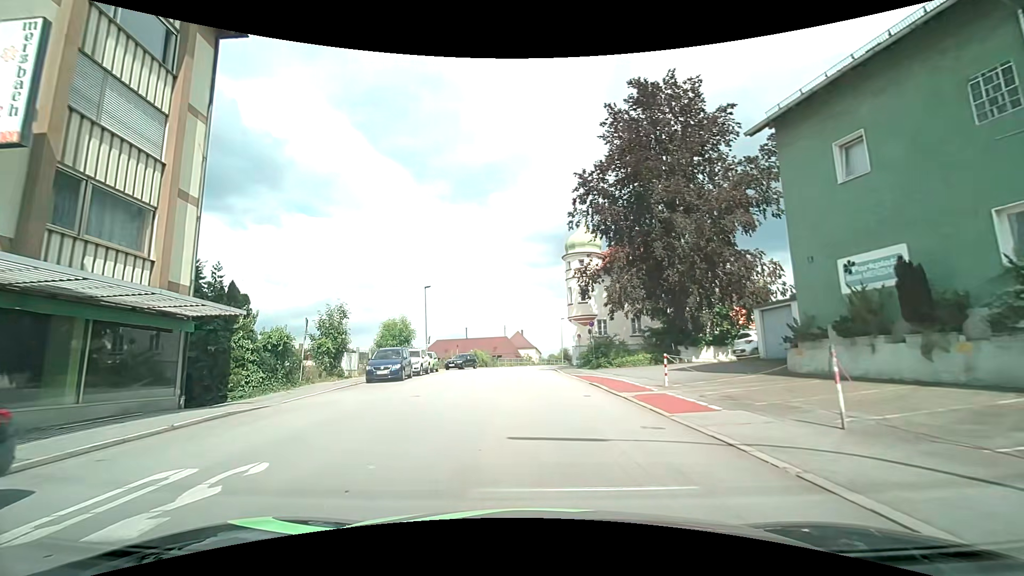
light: Day
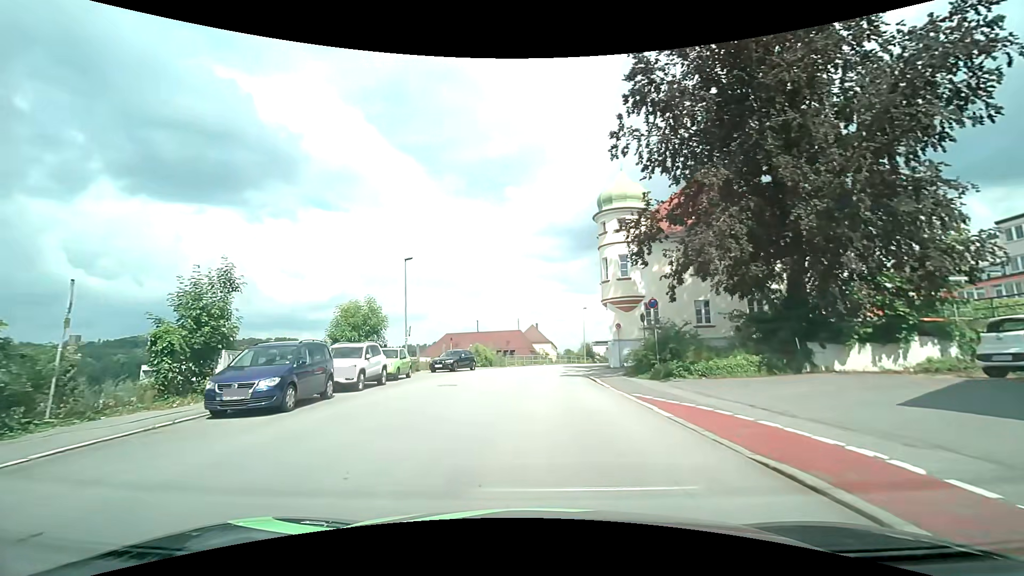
(-0.2, +12.8) m; -2°
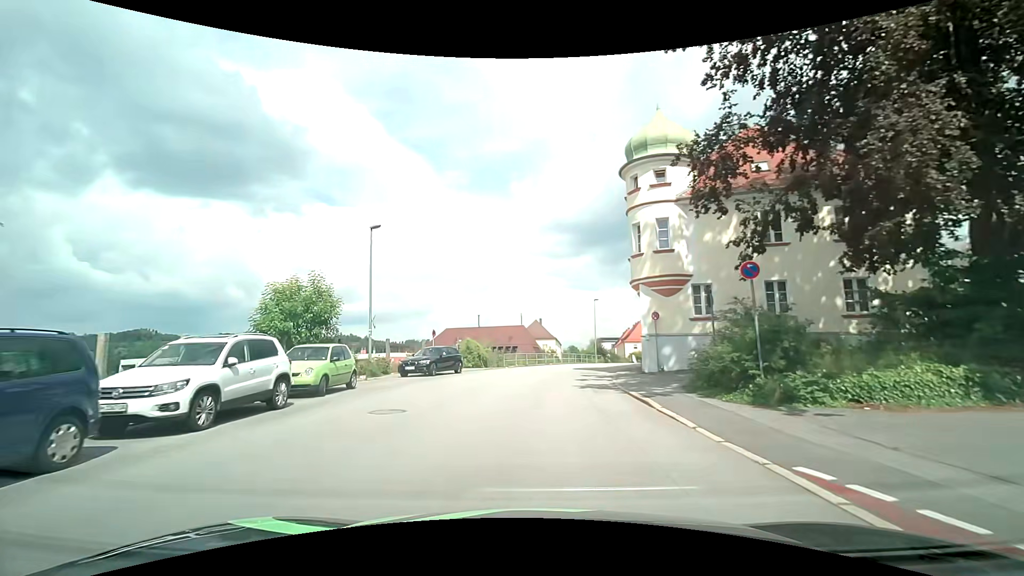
(-0.1, +8.3) m; -1°
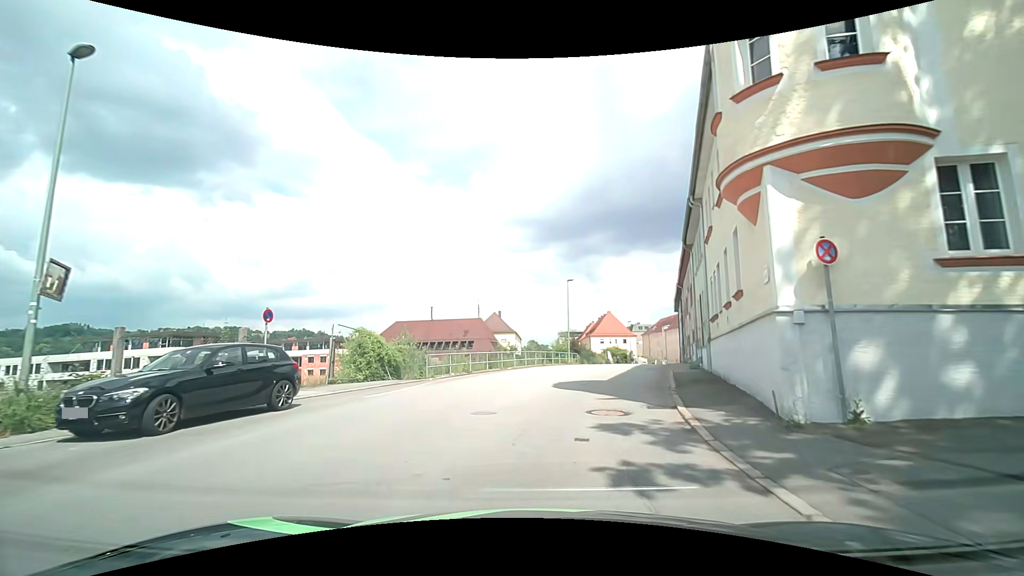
(+0.5, +15.2) m; +5°
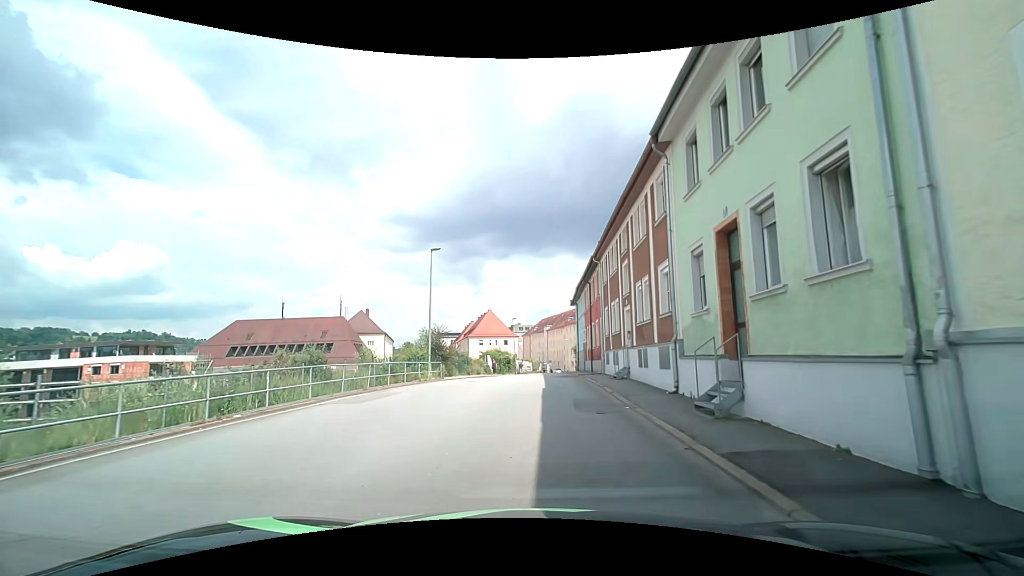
(+1.8, +16.4) m; +13°
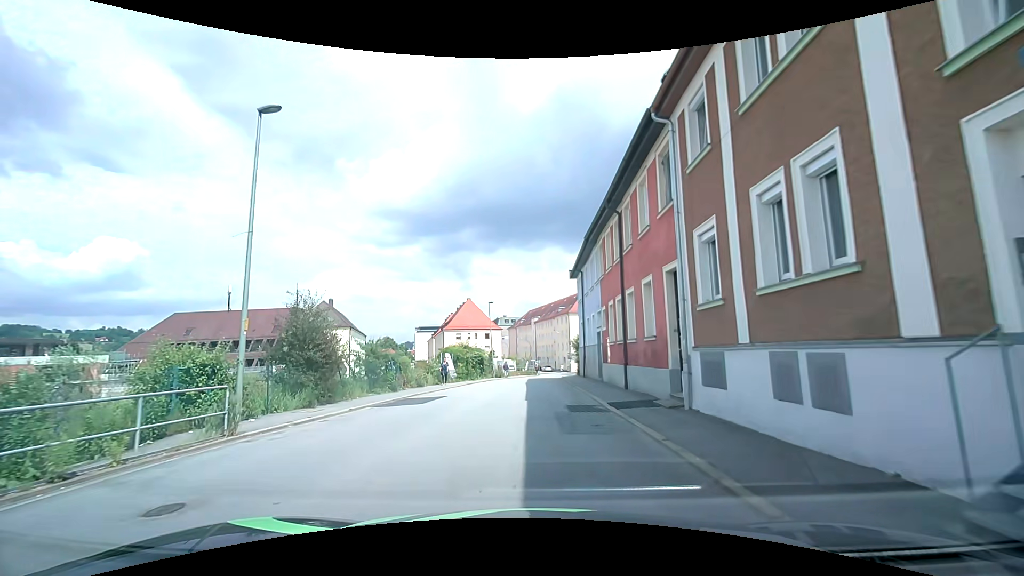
(+0.6, +18.3) m; +1°
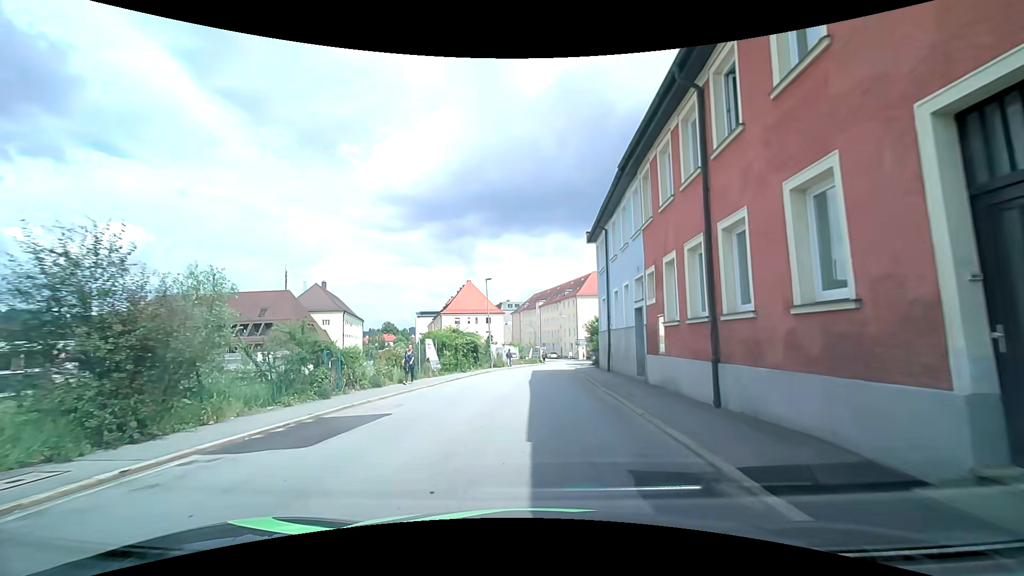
(0.0, +8.3) m; 0°
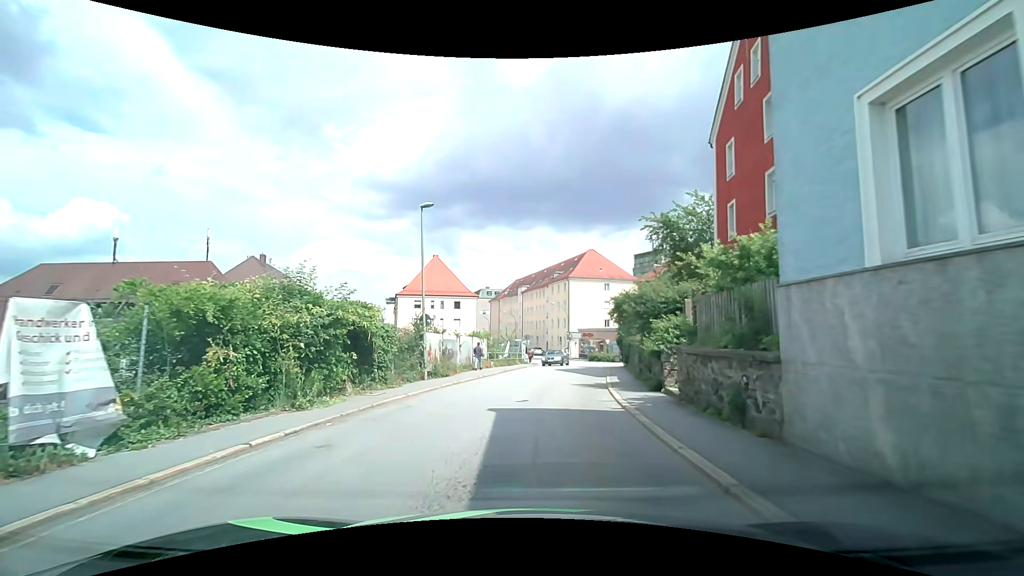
(+0.1, +21.4) m; +1°
(0, +10) (+1, +20) (+3, +30) (+5, +40) (+6, +50) (+7, +60) (+5, +69) (+3, +79) (0, +89) (-3, +98) m
